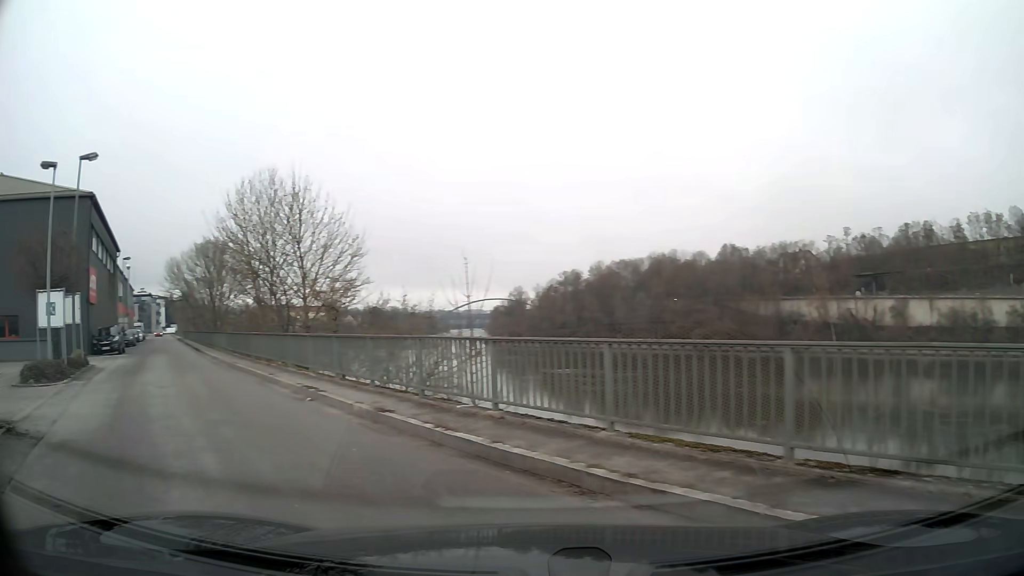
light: Day
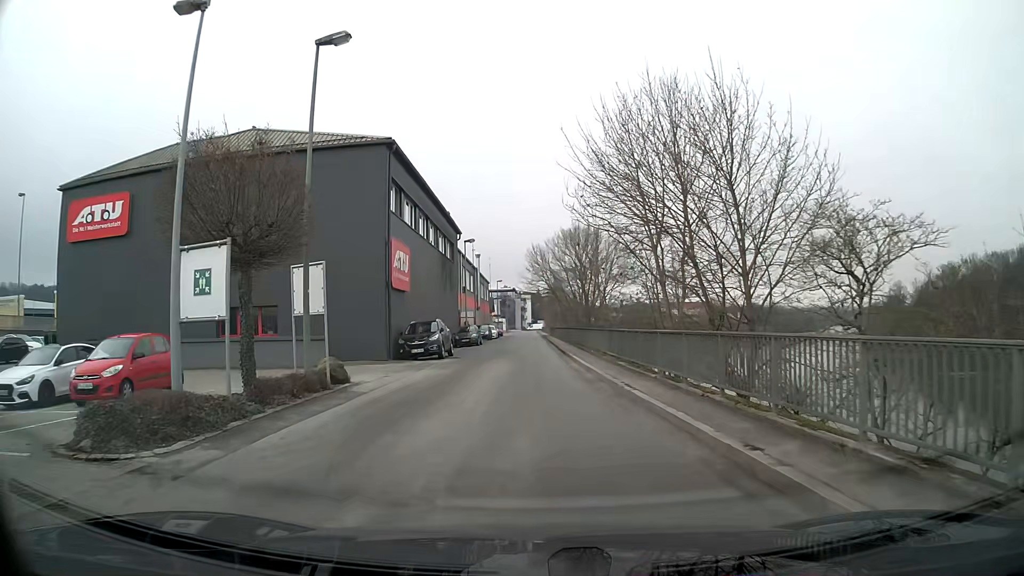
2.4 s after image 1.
(-4.1, +11.1) m; -28°
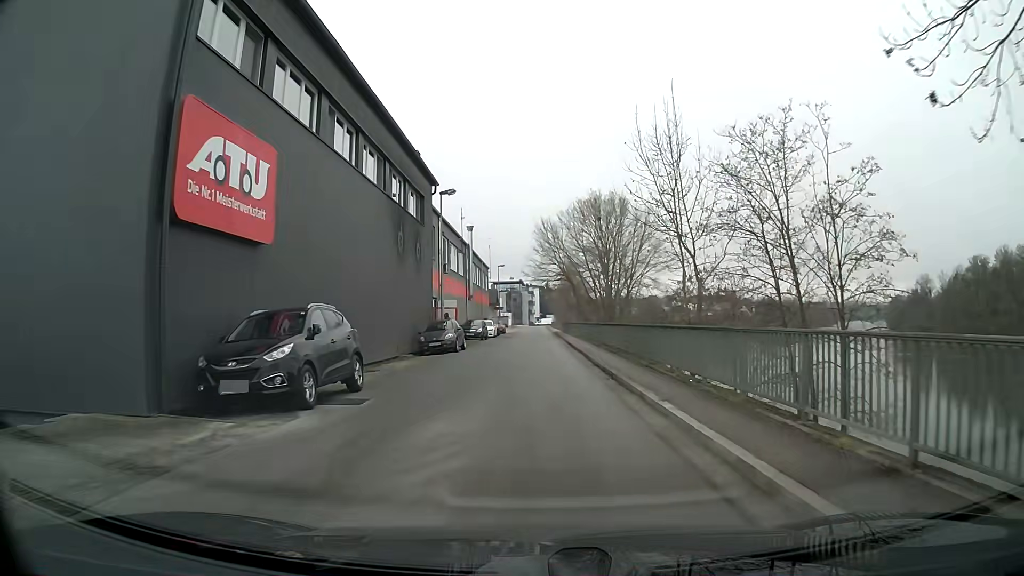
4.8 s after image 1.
(-0.1, +17.7) m; 0°
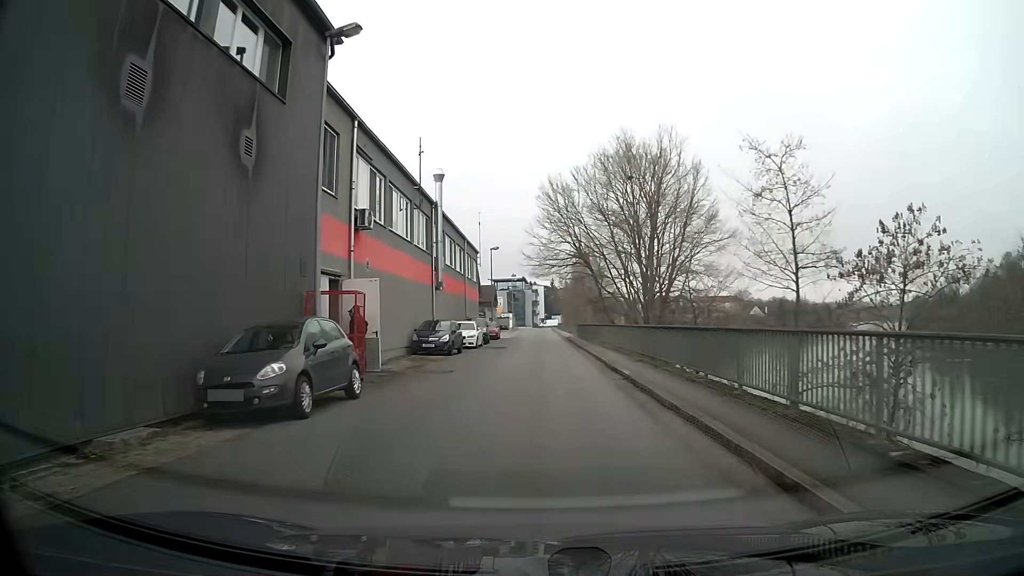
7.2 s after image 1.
(-0.1, +20.2) m; 0°
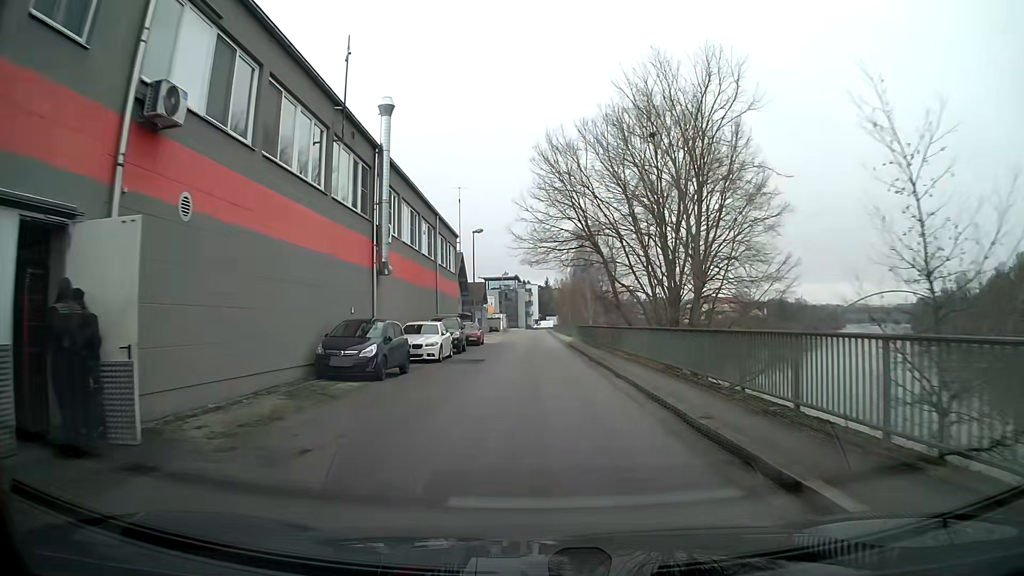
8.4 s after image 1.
(0.0, +11.9) m; 0°
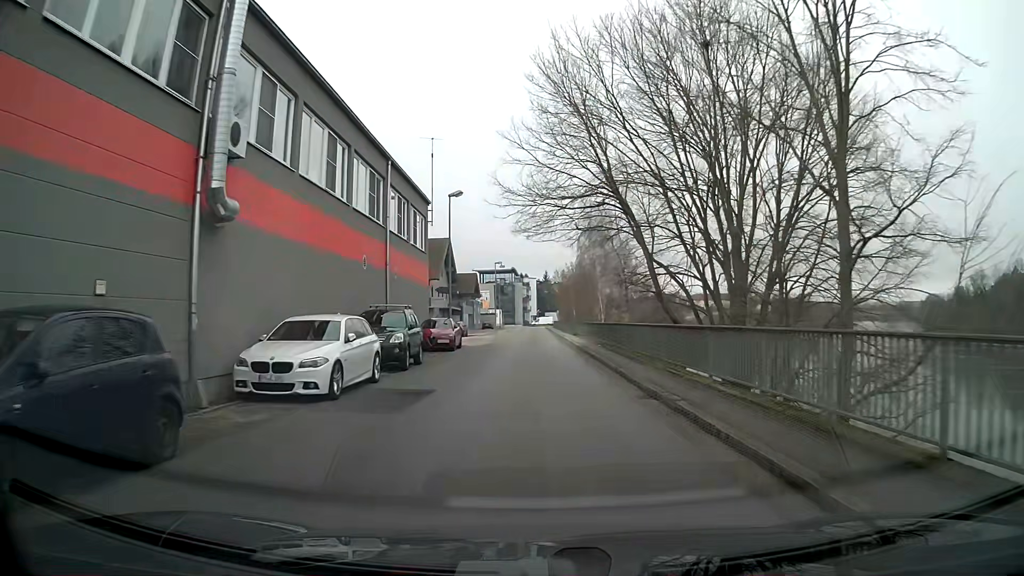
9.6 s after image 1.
(0.0, +12.7) m; 0°
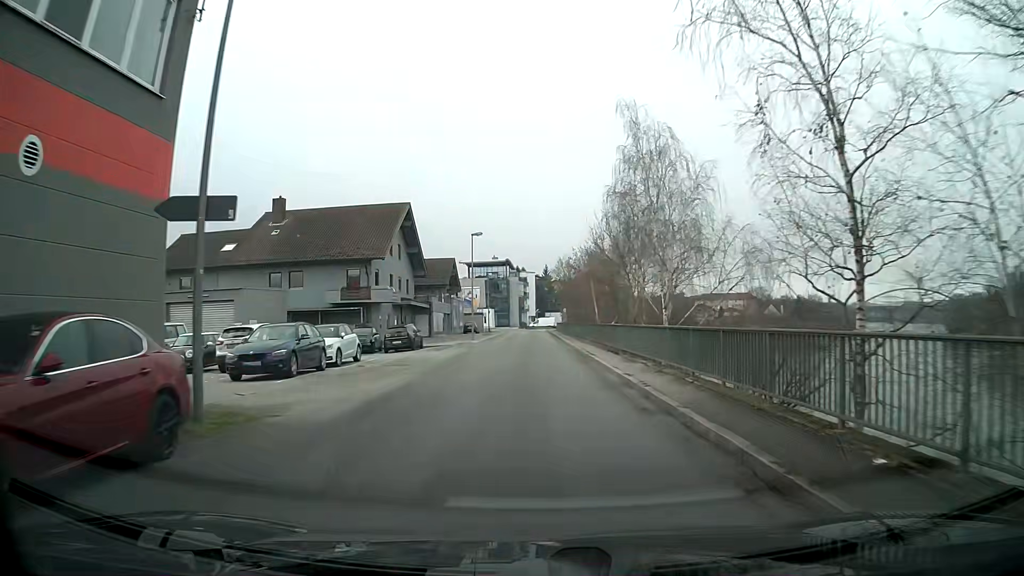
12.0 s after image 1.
(-0.1, +26.2) m; -1°
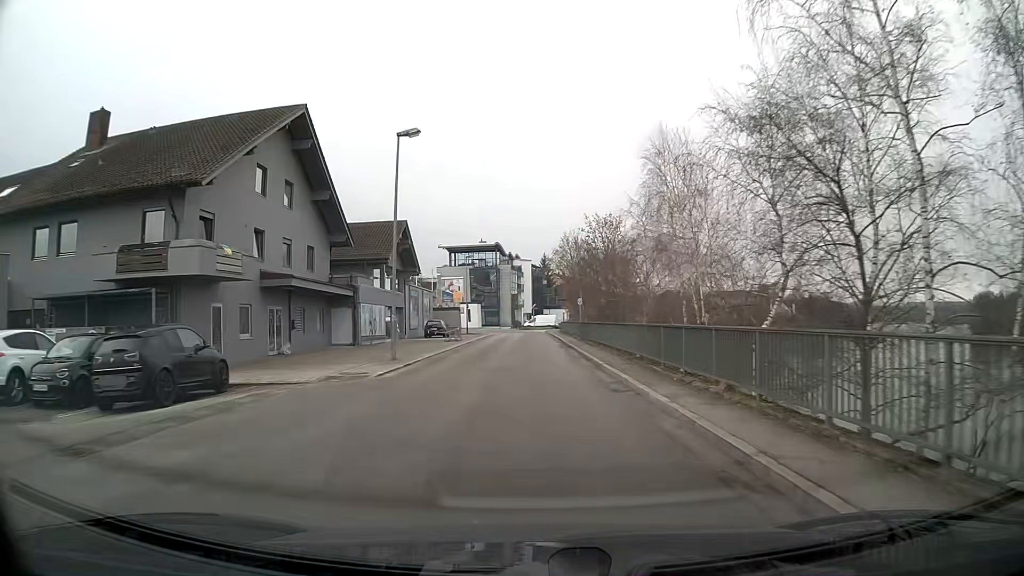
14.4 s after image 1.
(+0.4, +27.1) m; +1°
